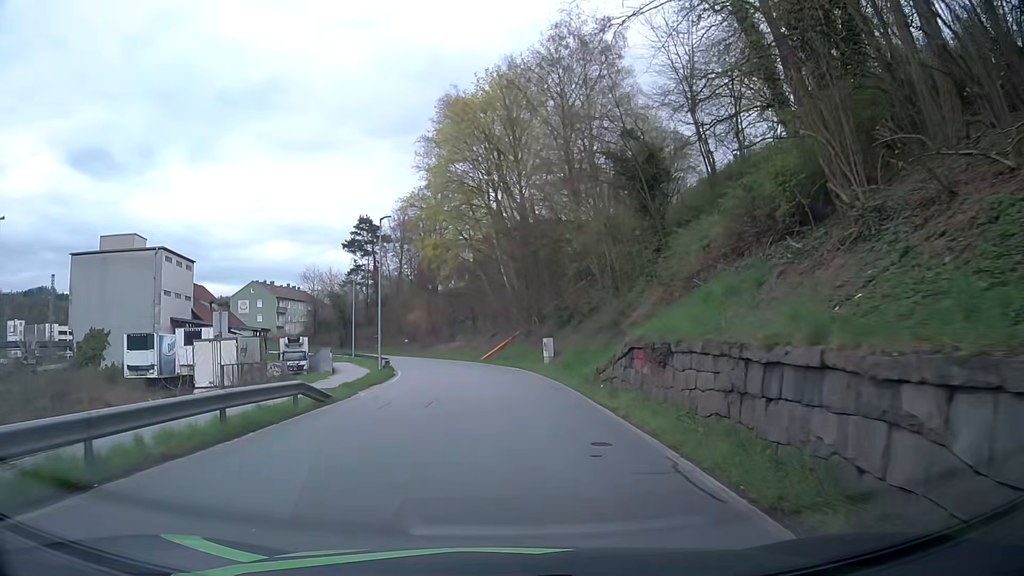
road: residential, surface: asphalt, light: Day
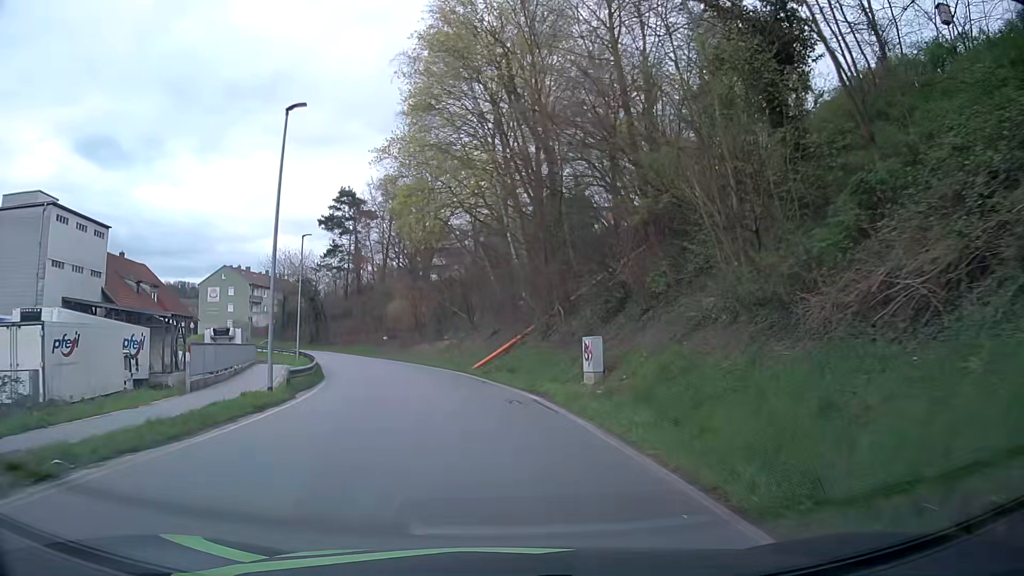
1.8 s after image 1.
(0.0, +17.4) m; -2°
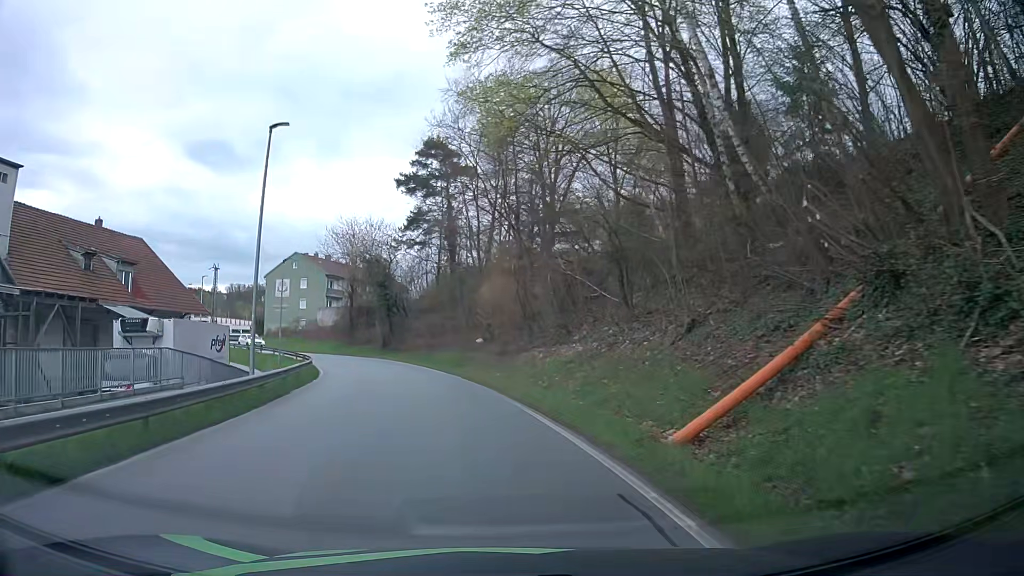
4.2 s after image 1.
(-1.1, +23.7) m; -9°
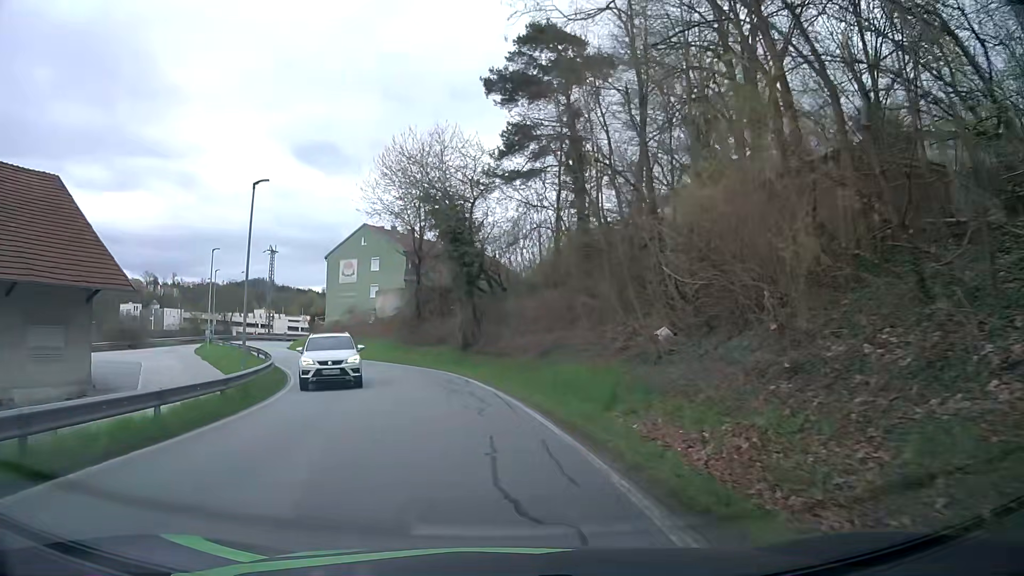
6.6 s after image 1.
(-2.2, +24.0) m; -10°
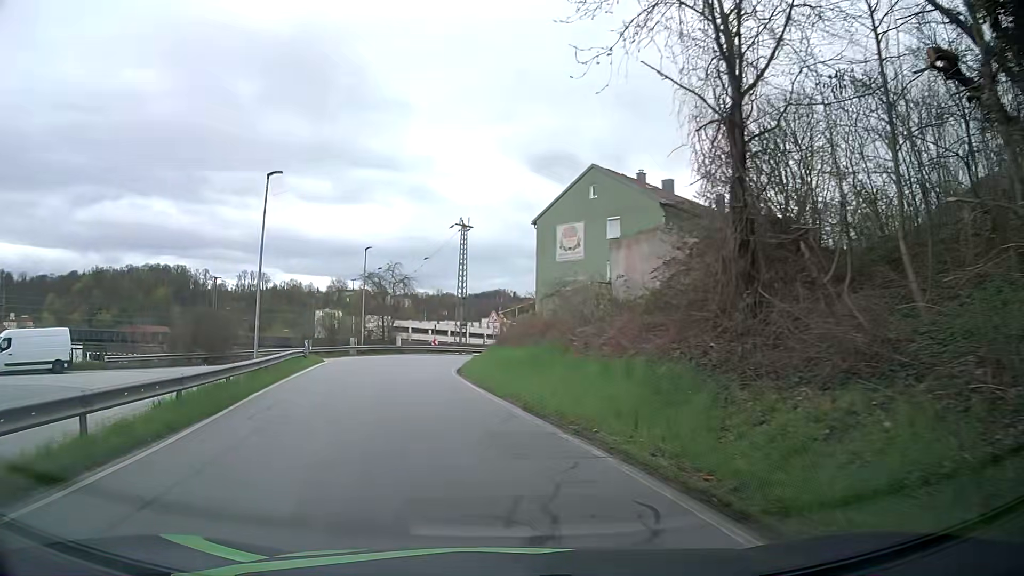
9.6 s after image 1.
(-4.3, +28.0) m; -20°
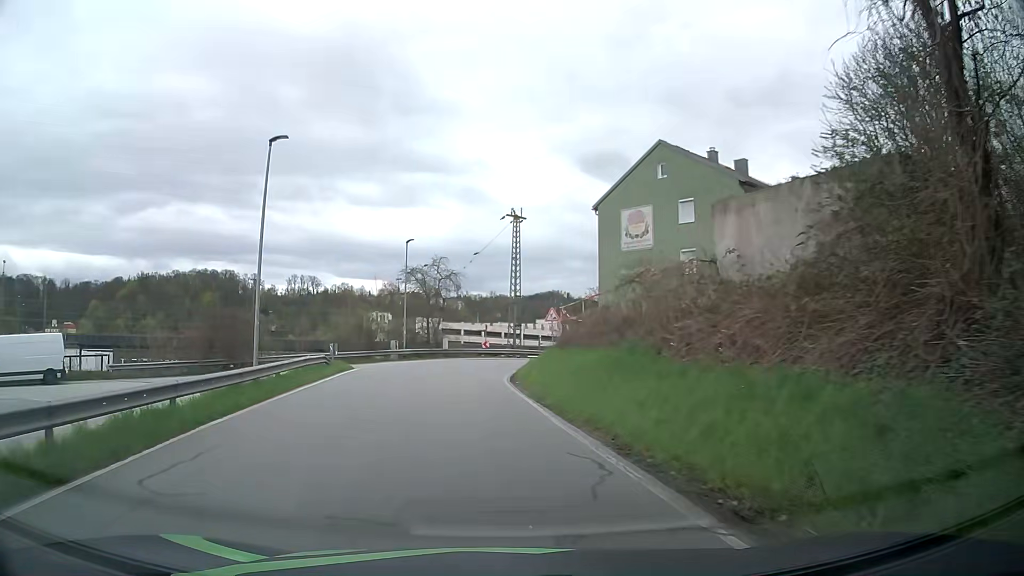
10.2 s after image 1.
(-0.2, +5.5) m; -4°
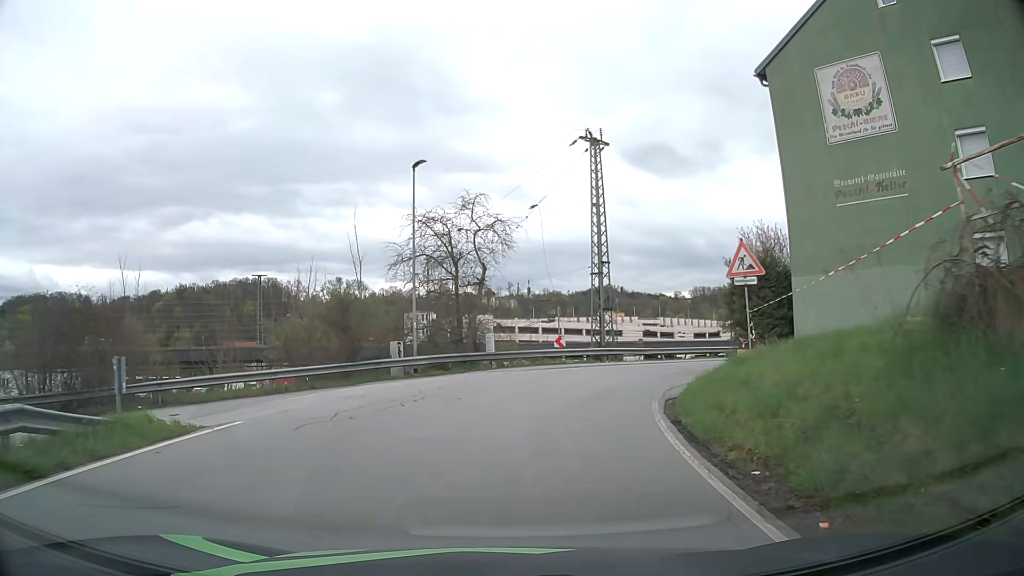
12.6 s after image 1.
(-1.6, +20.9) m; -5°
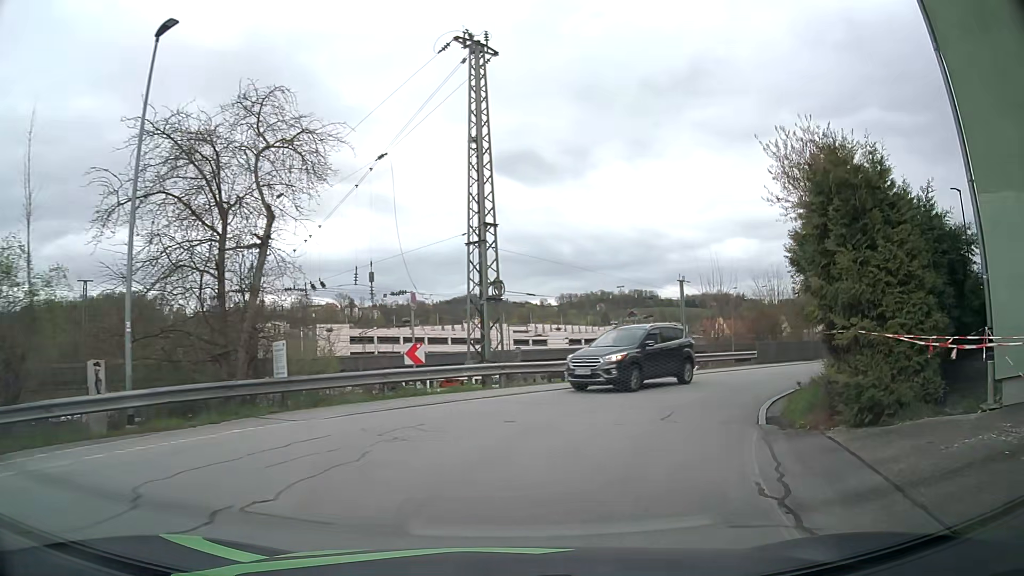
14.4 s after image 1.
(+0.9, +13.3) m; +11°
